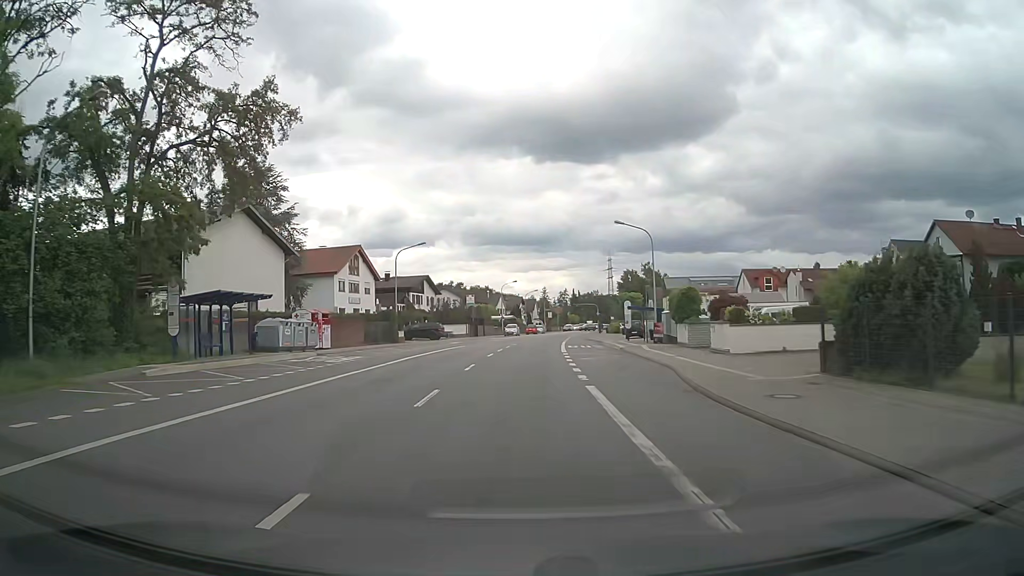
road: primary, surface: asphalt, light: Day
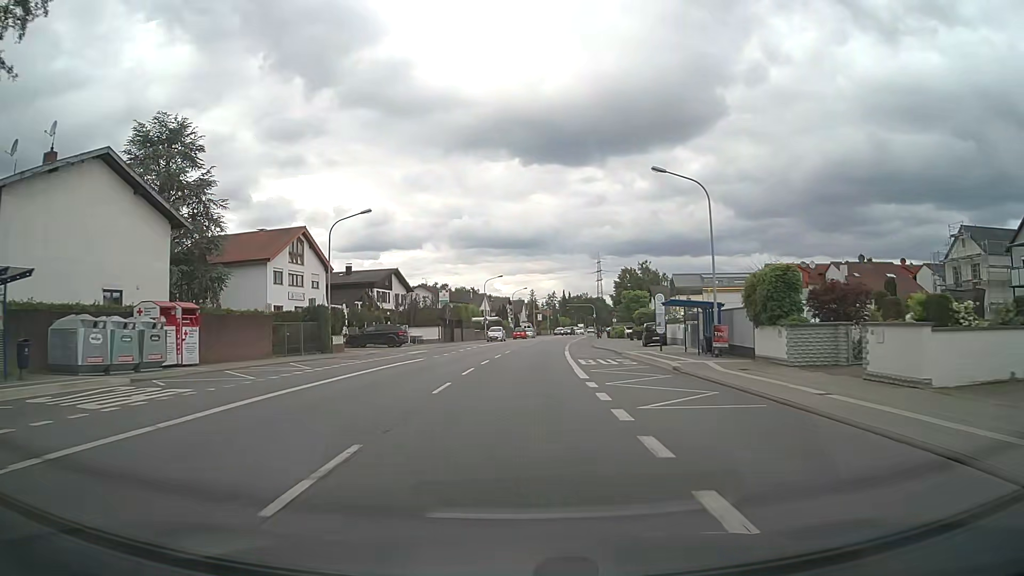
(+0.1, +15.6) m; +1°
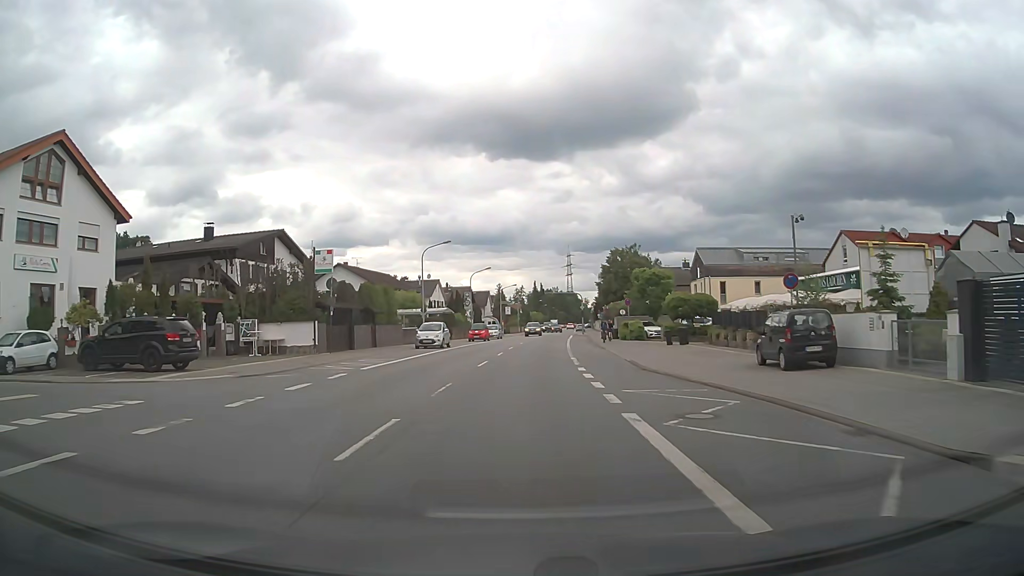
(+0.7, +31.0) m; +3°
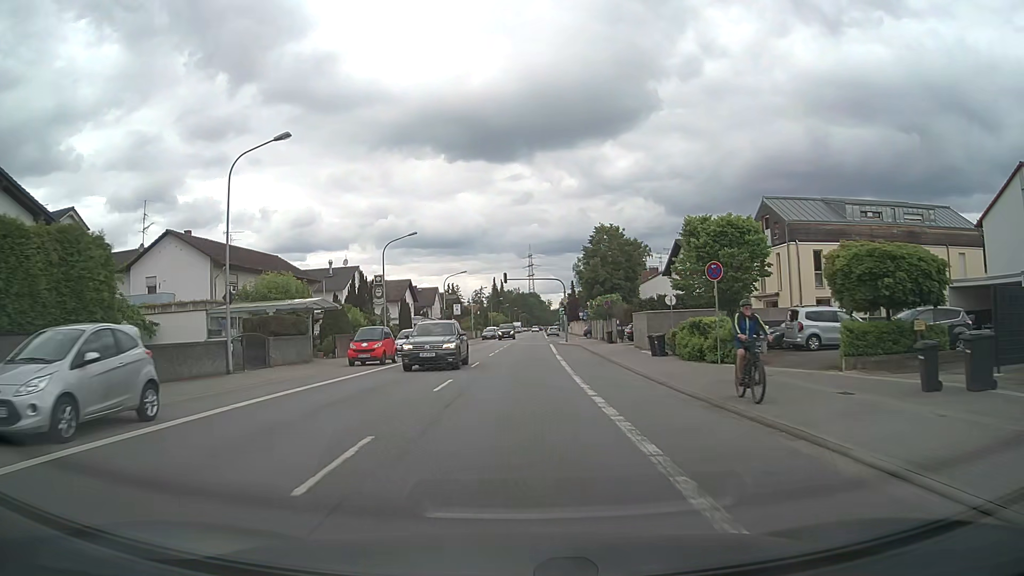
(+0.9, +31.0) m; +3°
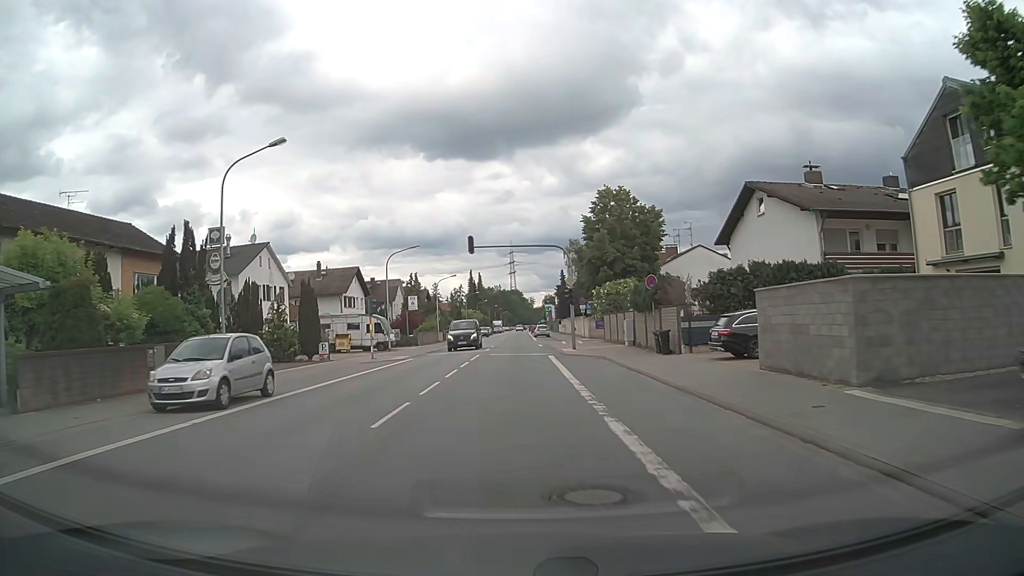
(+0.3, +23.3) m; +1°
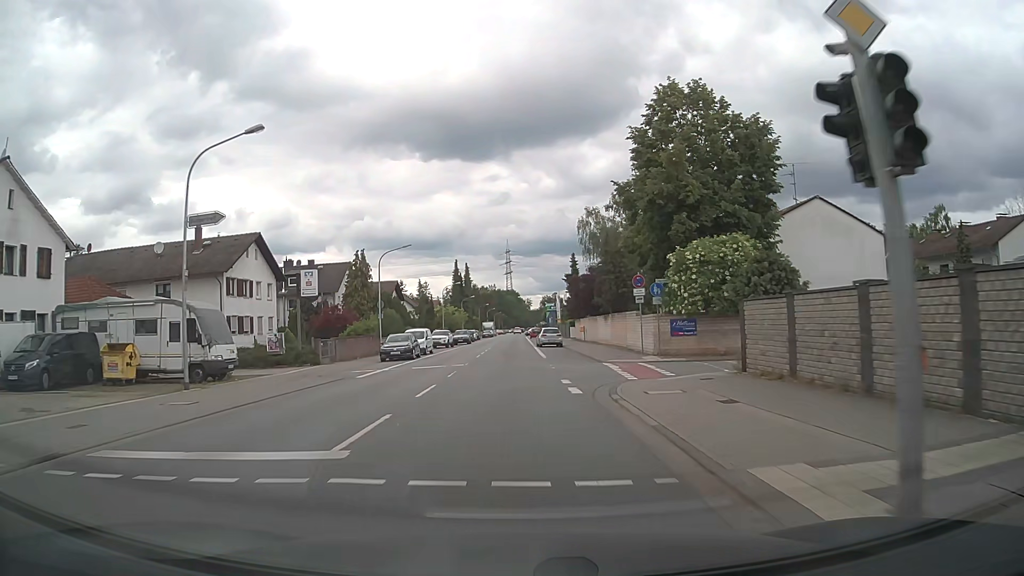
(+0.2, +31.1) m; 0°
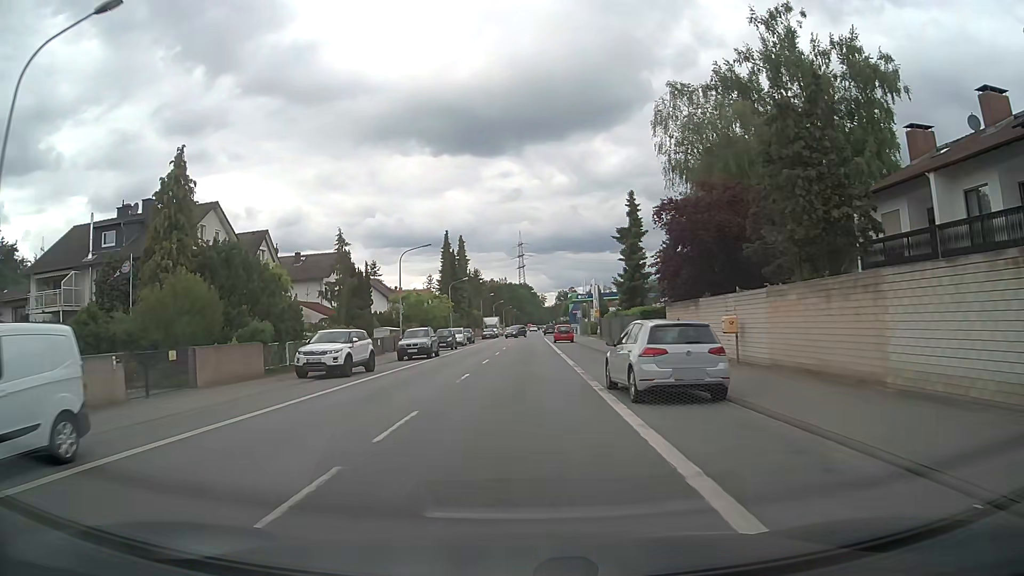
(0.0, +38.9) m; -1°
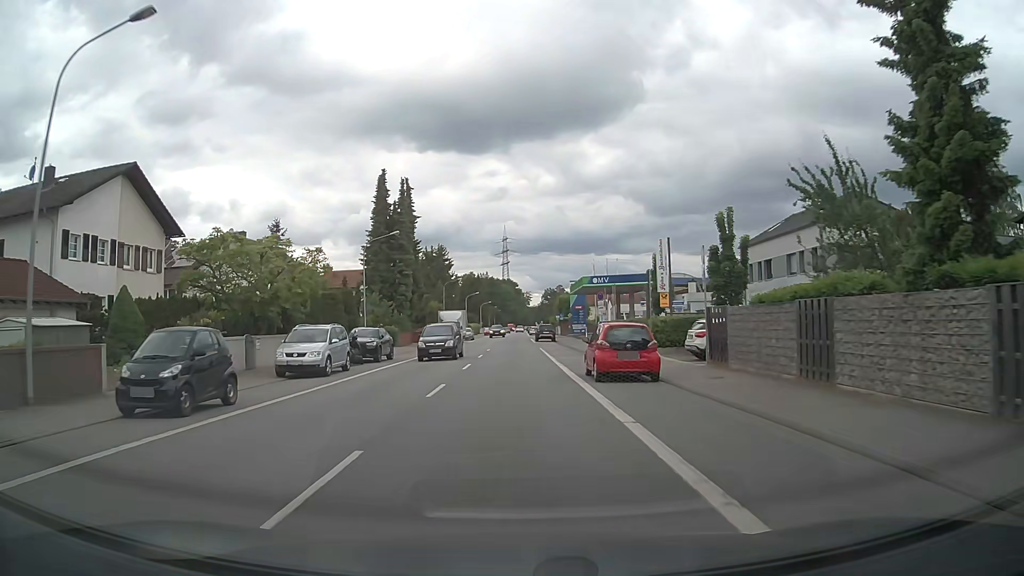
(+0.4, +39.0) m; +1°
(0, +10) (0, +20) (0, +30) (0, +40) (0, +50) (0, +60) (0, +70) (0, +80) (0, +90) (0, +100) m
